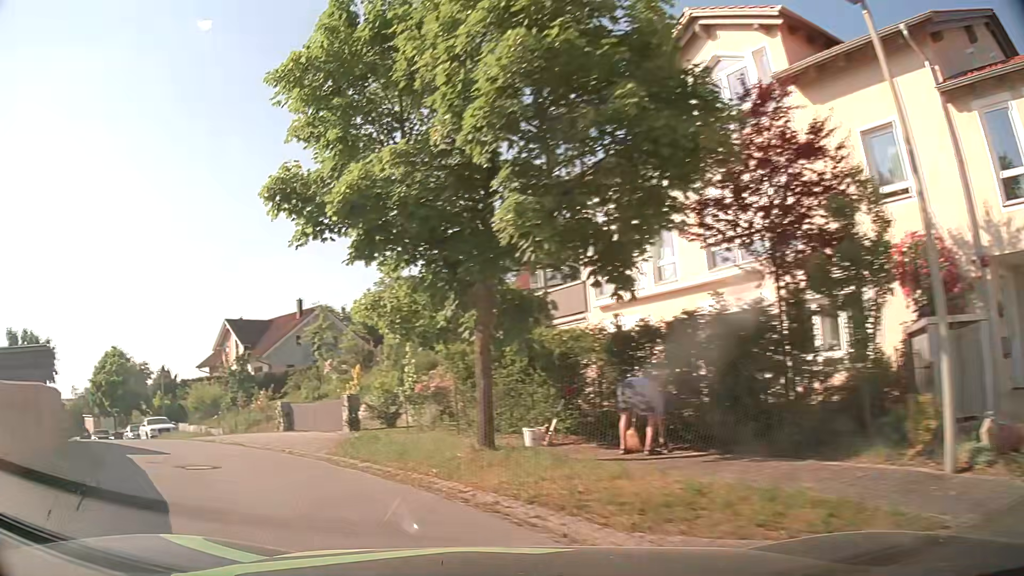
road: residential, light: Day
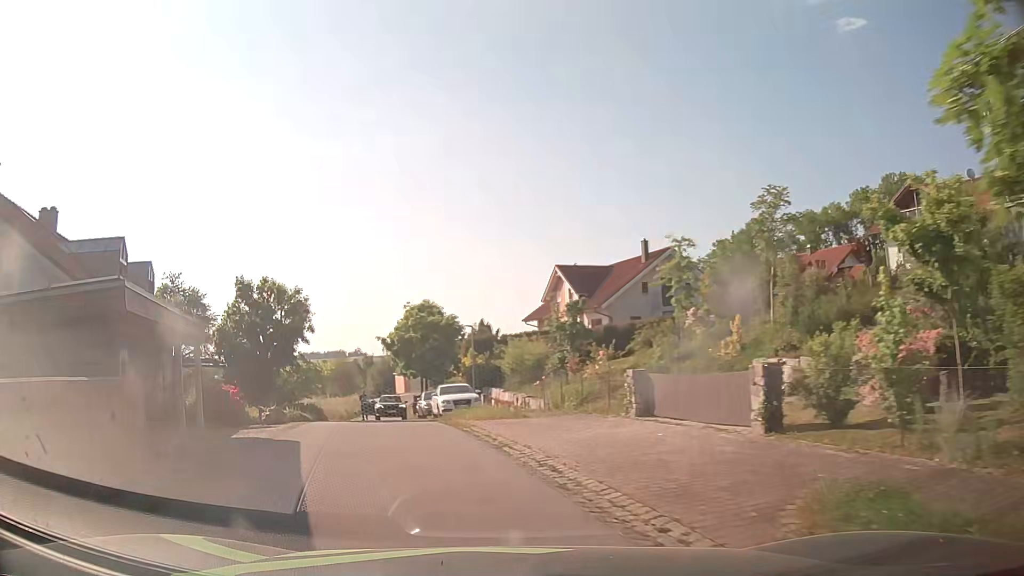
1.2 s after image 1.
(-2.6, +8.7) m; -29°
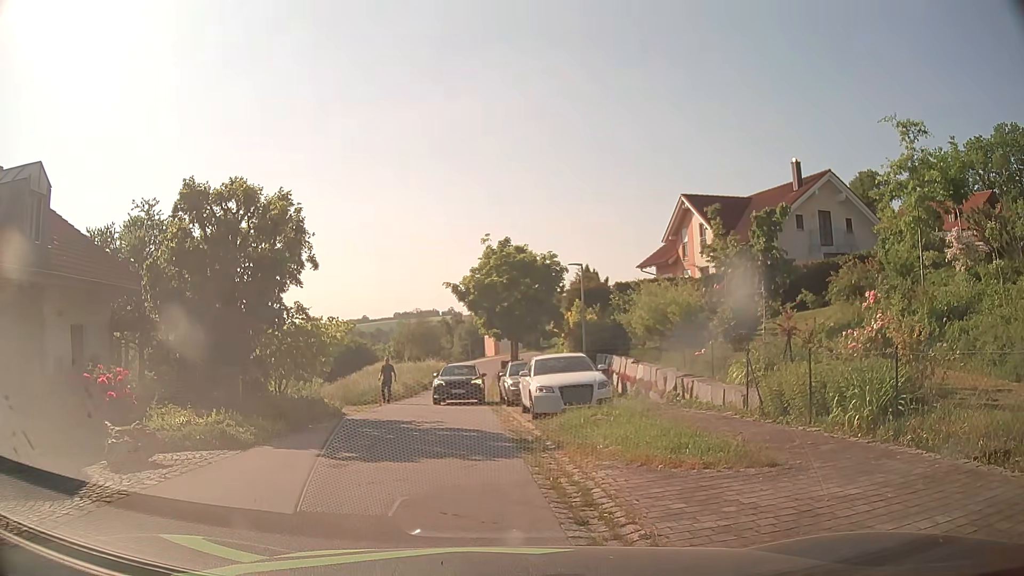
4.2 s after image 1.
(-1.0, +11.5) m; -8°
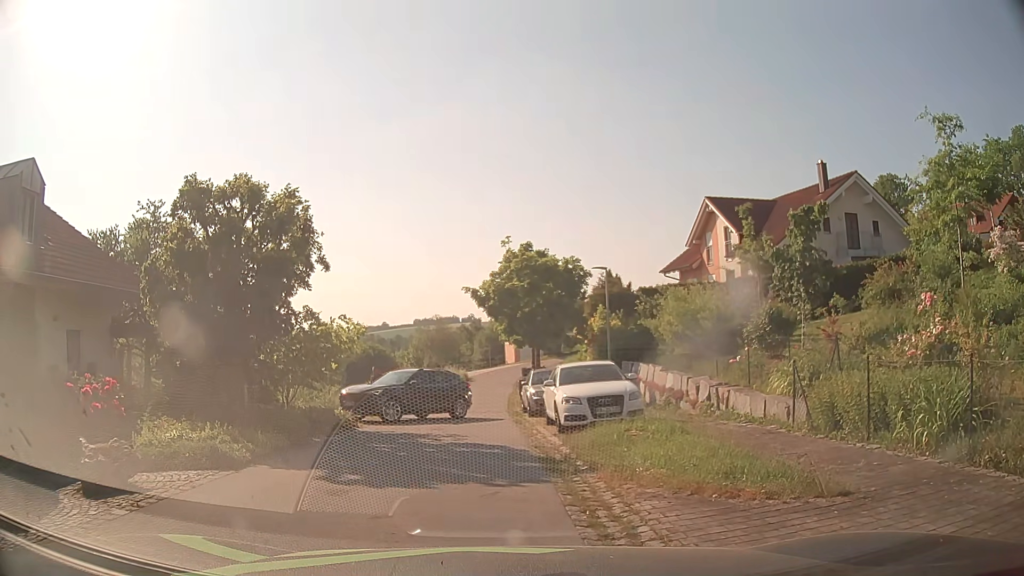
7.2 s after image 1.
(0.0, +1.2) m; -2°
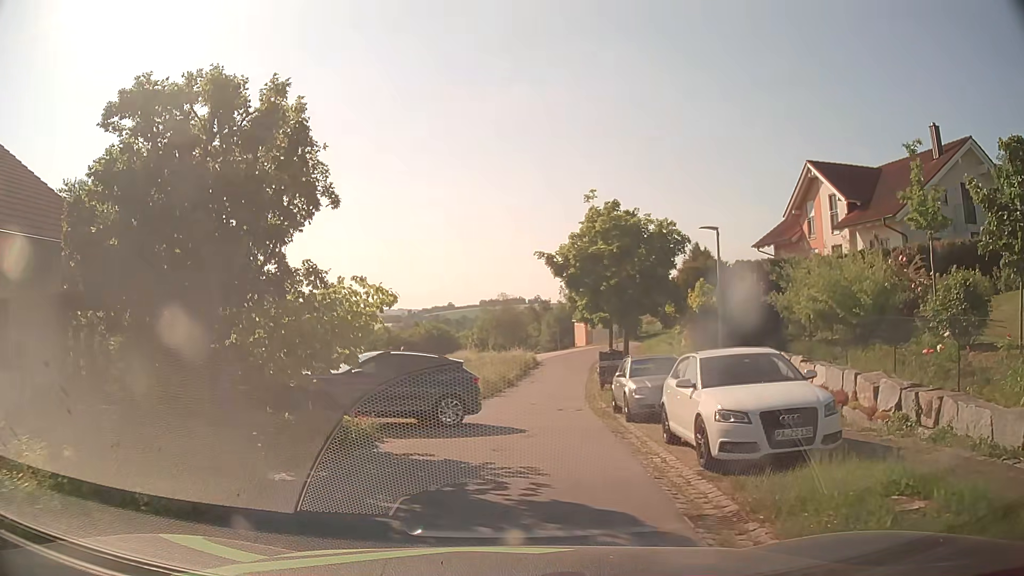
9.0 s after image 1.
(-0.5, +5.8) m; -7°
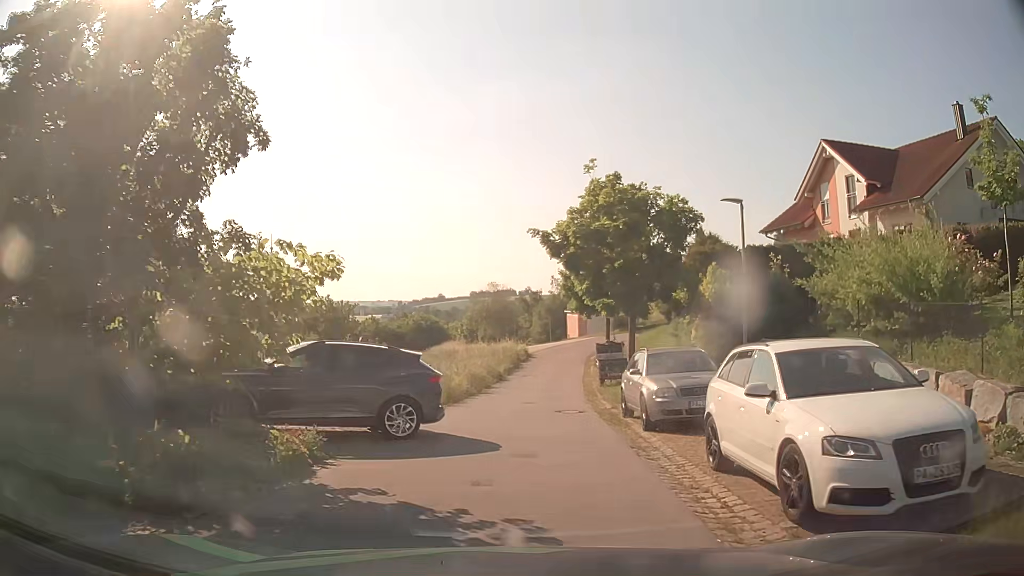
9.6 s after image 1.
(0.0, +3.1) m; +1°
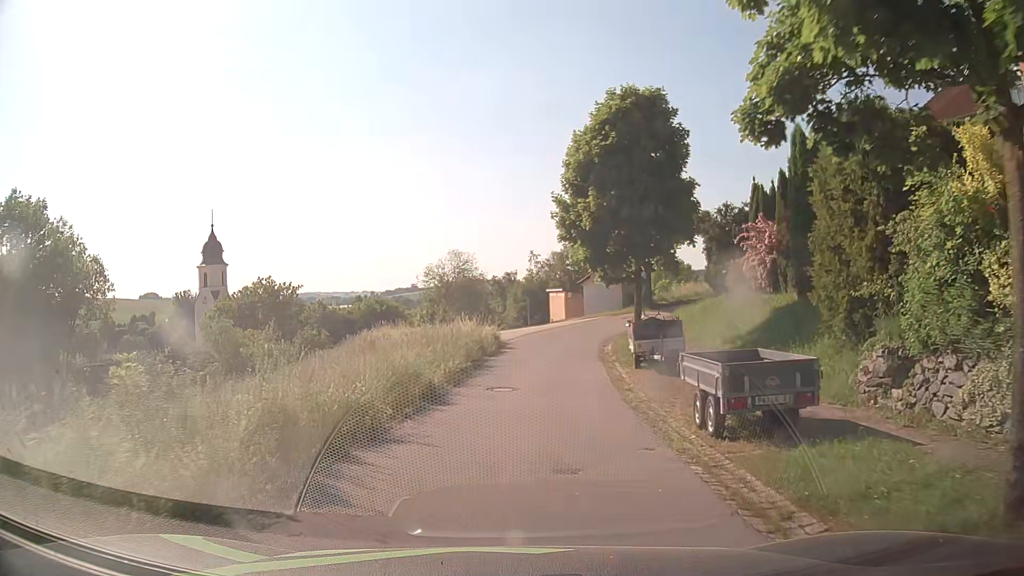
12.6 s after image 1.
(+0.7, +18.4) m; +3°
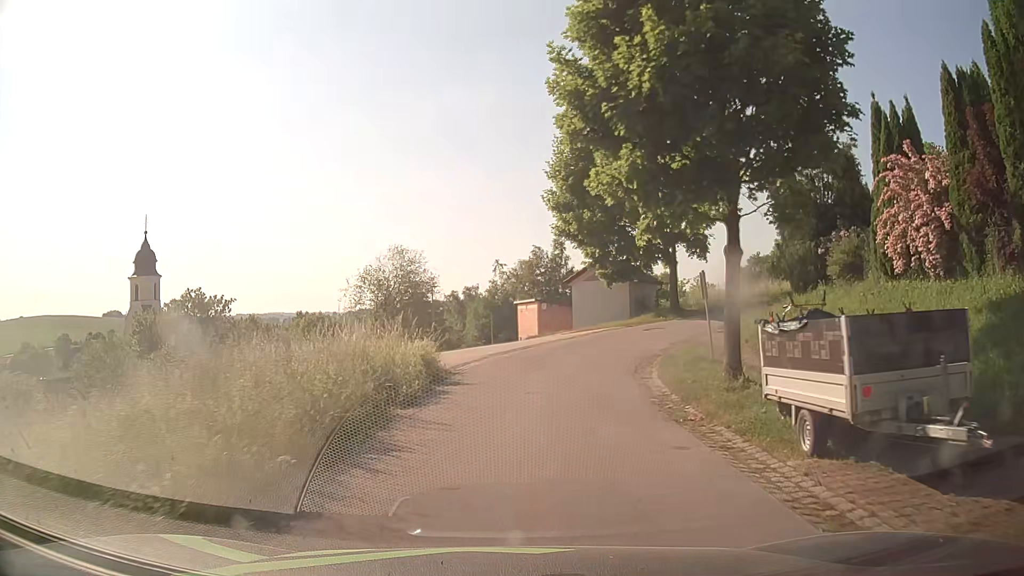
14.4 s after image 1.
(+0.3, +13.7) m; +3°
